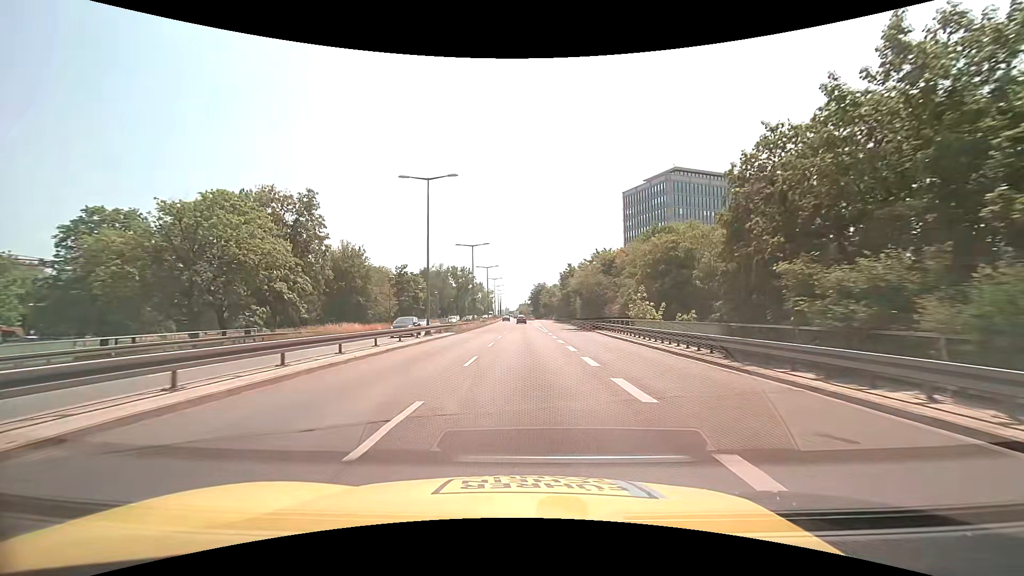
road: trunk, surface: asphalt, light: Day
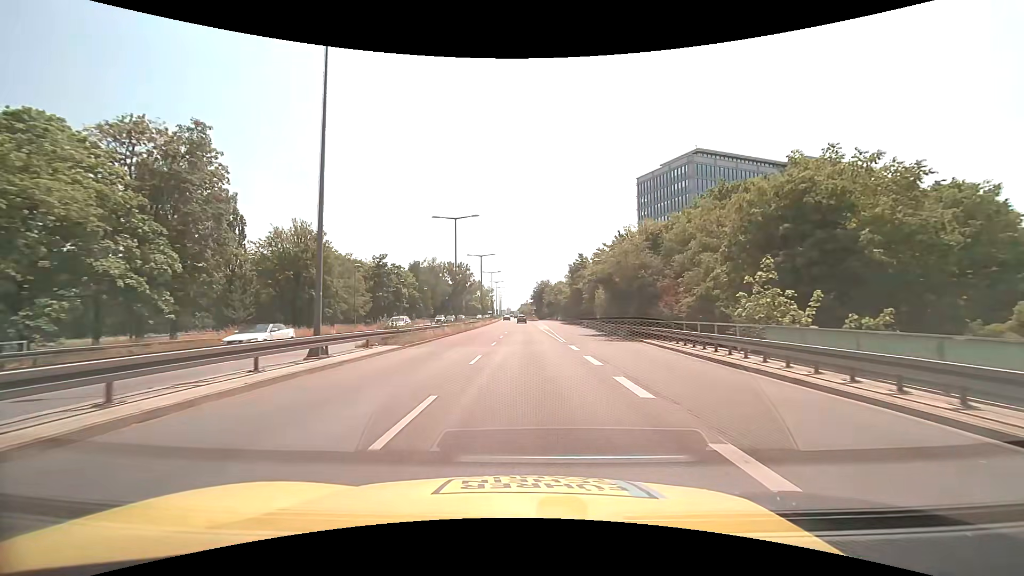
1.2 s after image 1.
(-0.1, +17.6) m; 0°
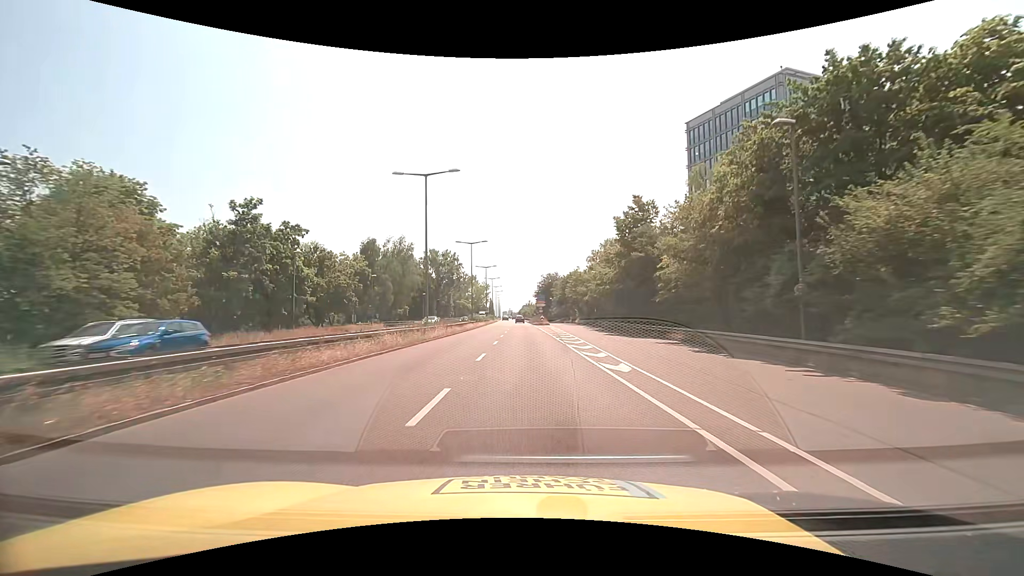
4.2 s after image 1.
(-0.1, +44.1) m; 0°
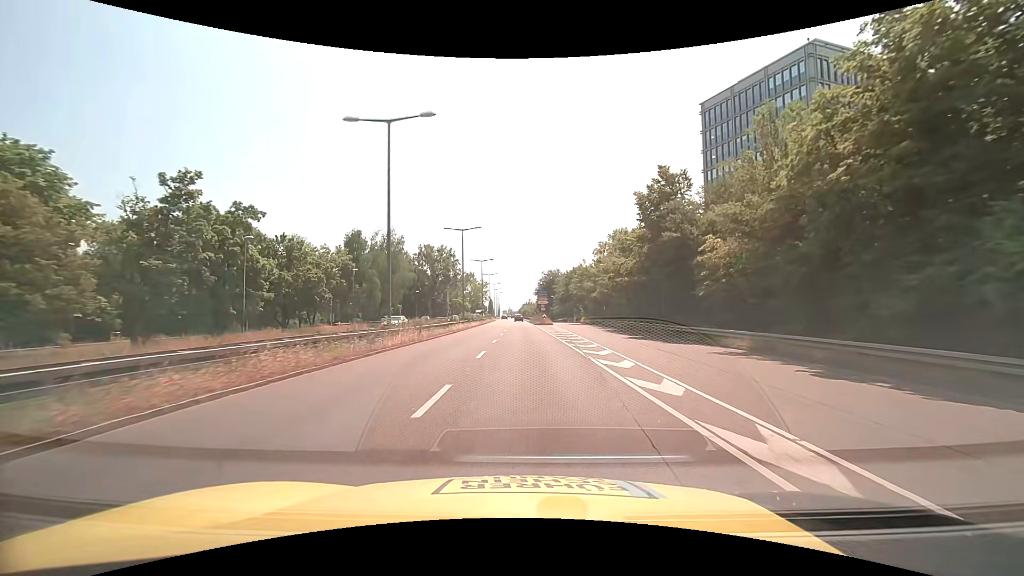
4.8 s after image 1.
(0.0, +8.8) m; -1°
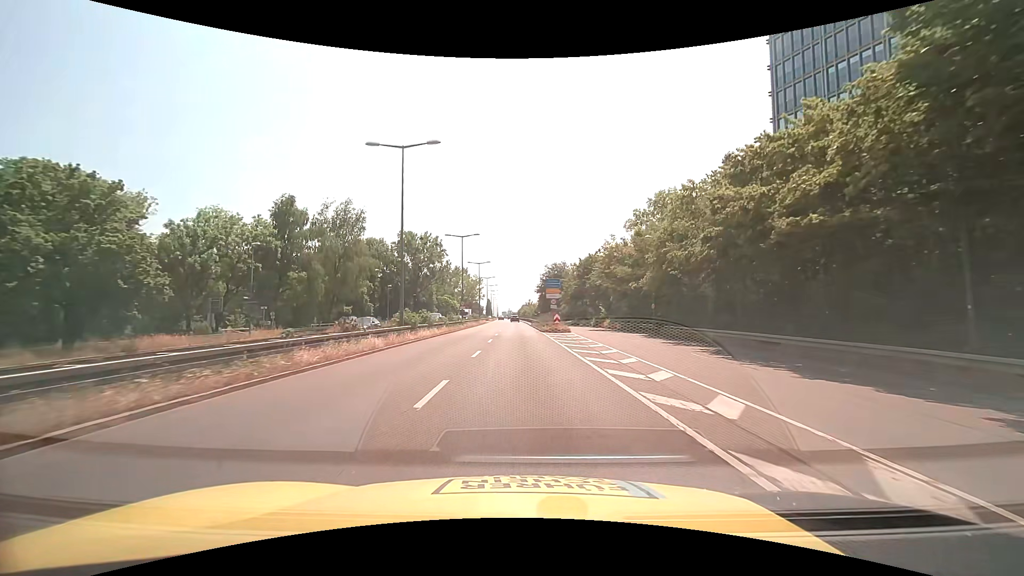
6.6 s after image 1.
(+0.2, +26.4) m; 0°
(0, +10) (0, +20) (0, +30) (0, +40) (0, +50) (-1, +60) (-1, +70) (-1, +80) (-1, +90) (-1, +100) m
